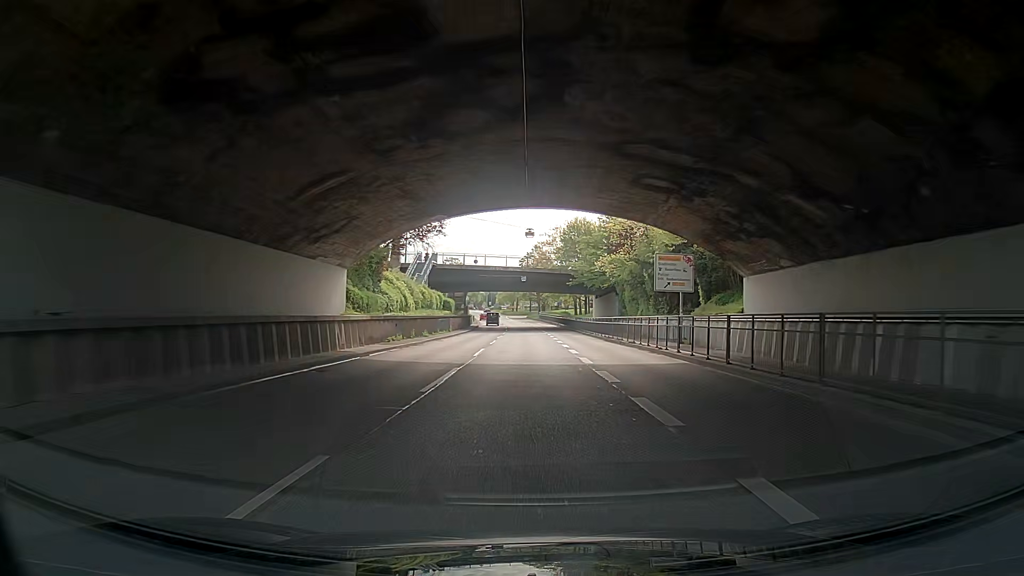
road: trunk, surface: asphalt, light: Day
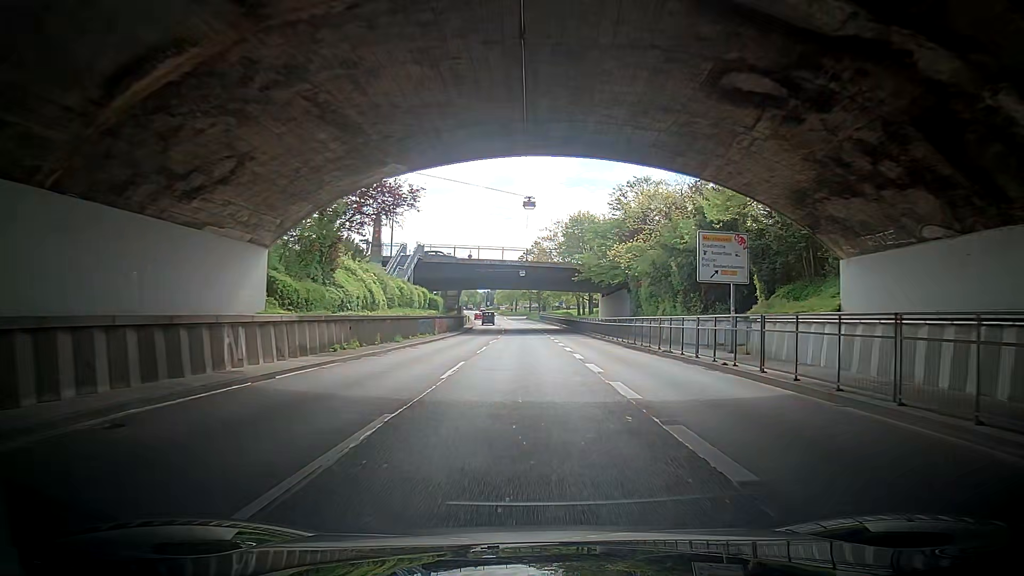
(0.0, +9.0) m; 0°
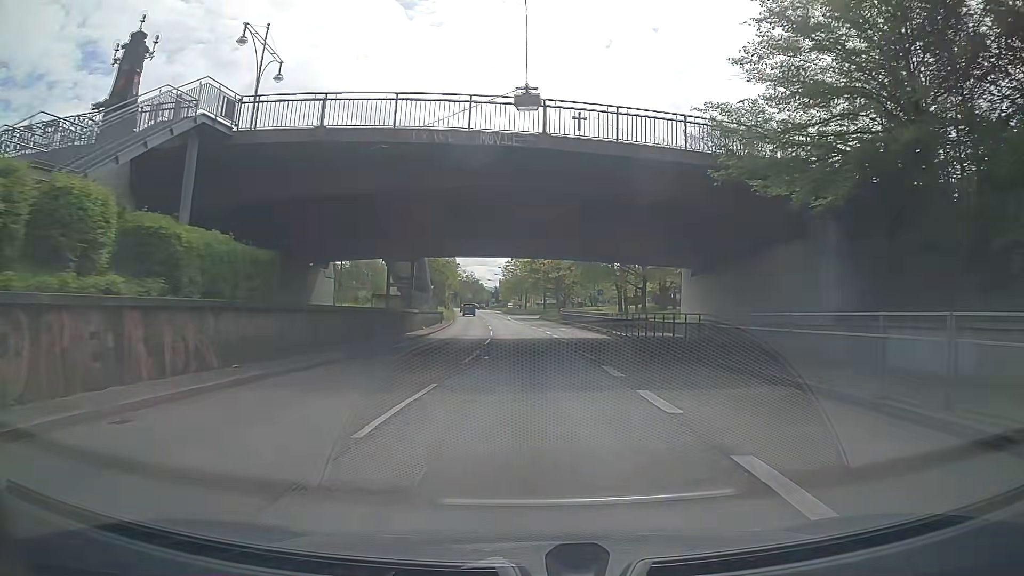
(-0.3, +44.1) m; 0°
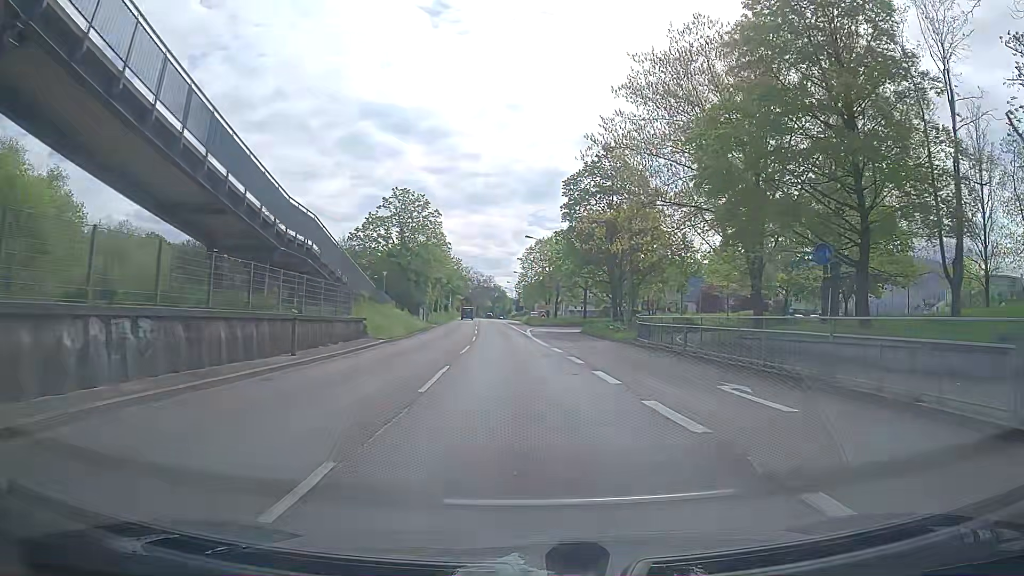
(-0.9, +43.4) m; -2°
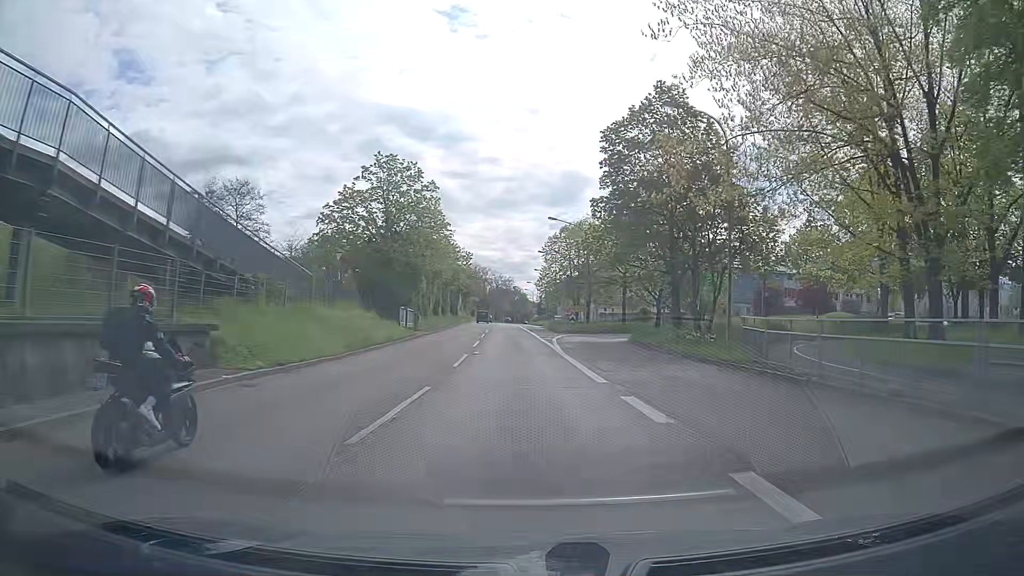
(-0.5, +17.0) m; -4°
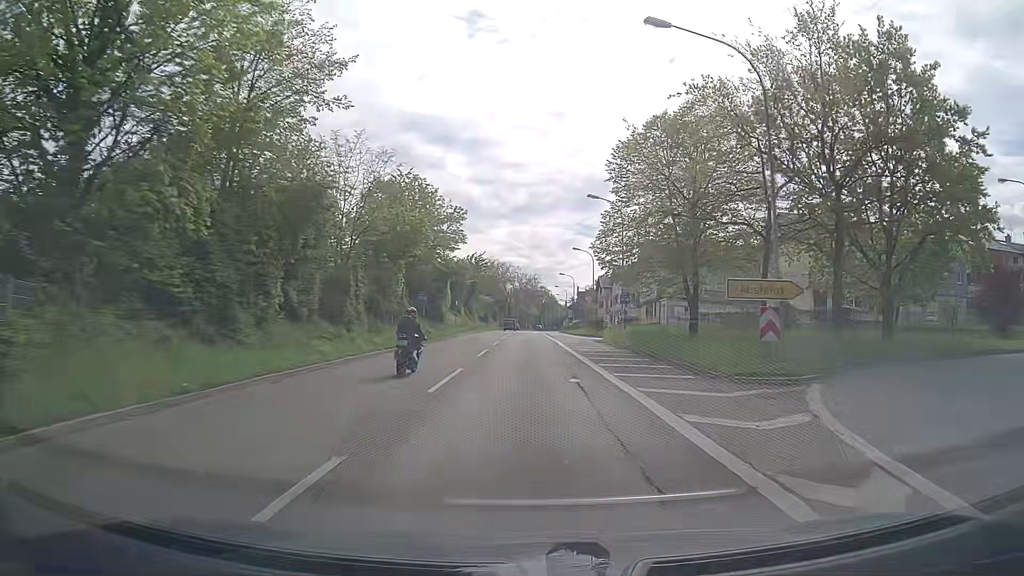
(-0.6, +42.1) m; -2°
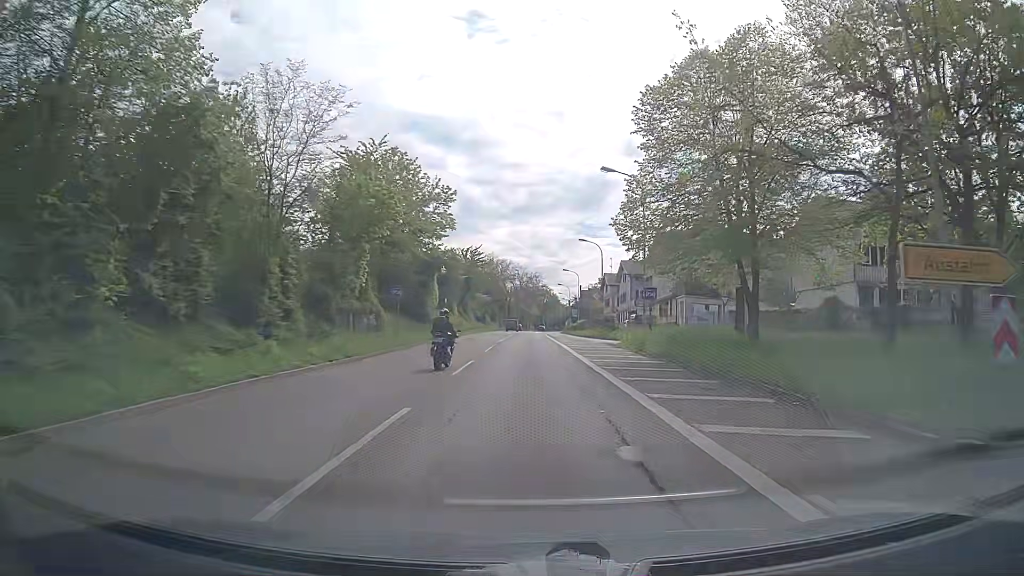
(0.0, +8.3) m; -1°
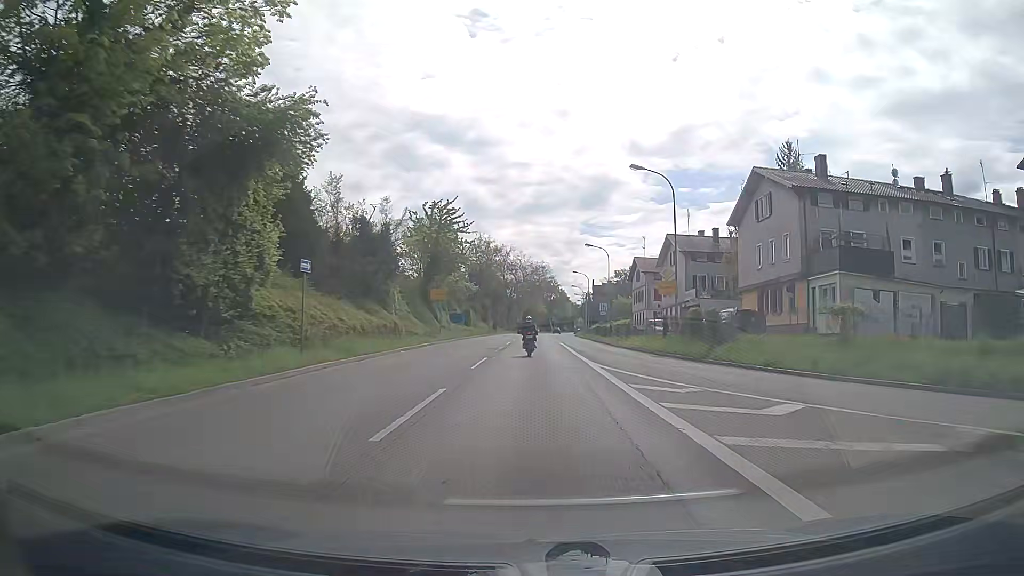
(+0.1, +32.7) m; +1°
(0, +10) (0, +20) (0, +30) (0, +40) (0, +50) (-1, +60) (-1, +70) (0, +80) (0, +90) (0, +100) m
